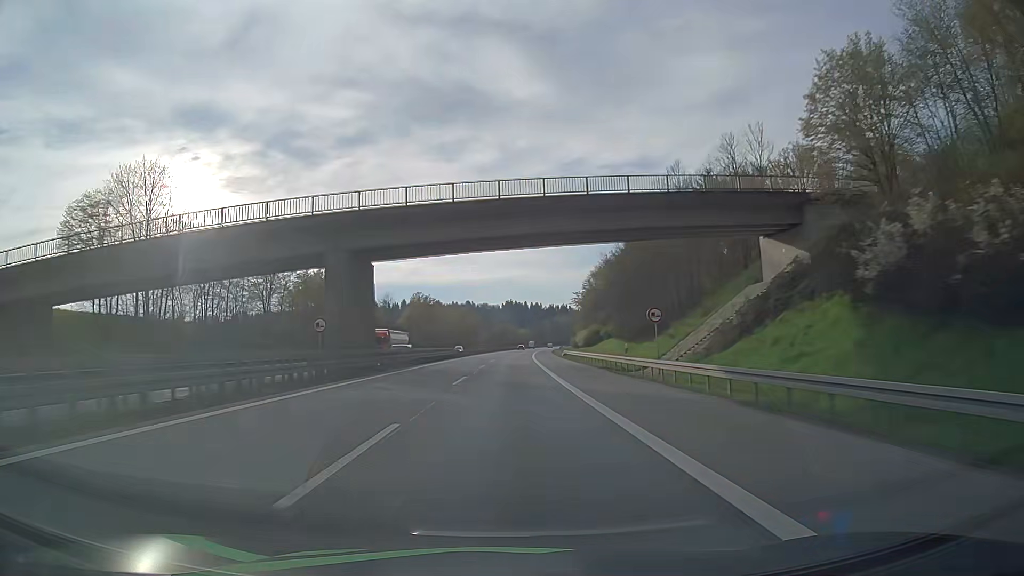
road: motorway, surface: asphalt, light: Day
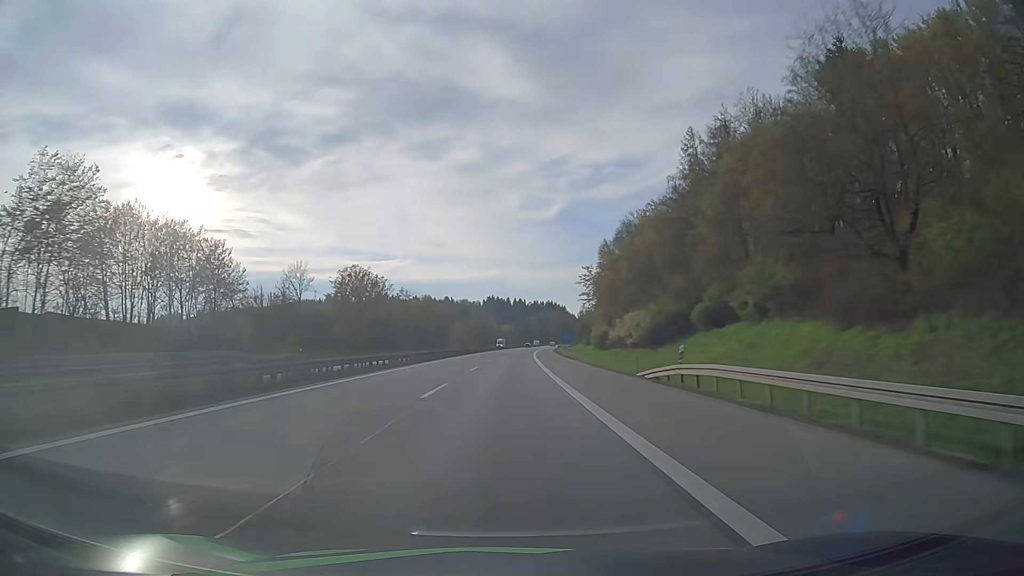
(+1.2, +61.7) m; +2°
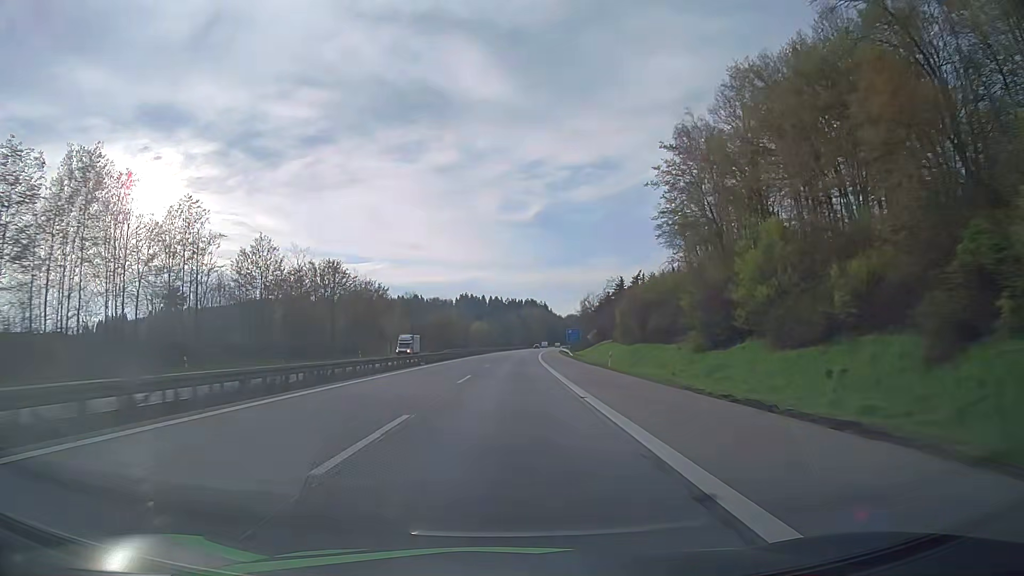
(+1.9, +82.8) m; +2°
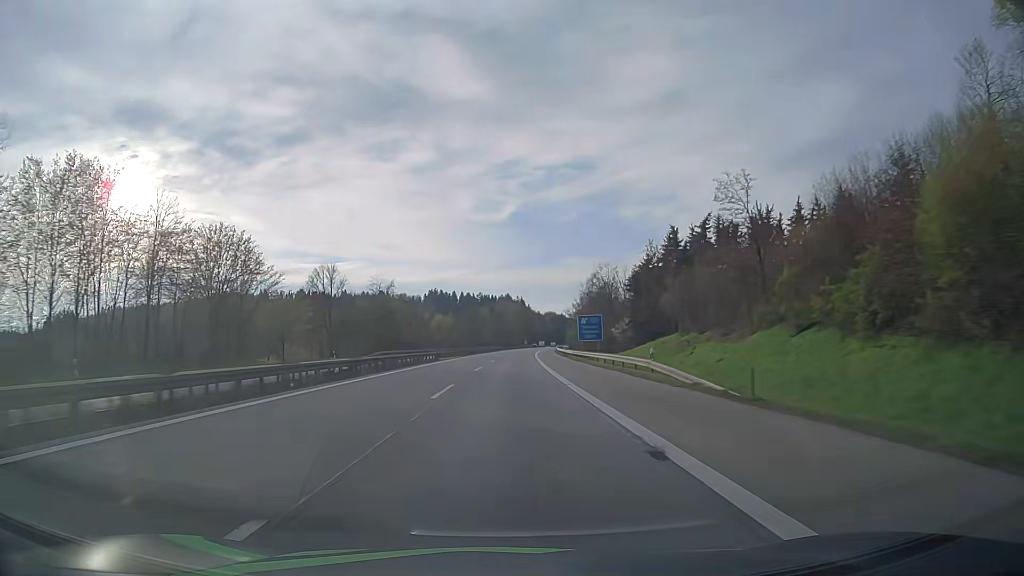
(+1.1, +62.3) m; +2°
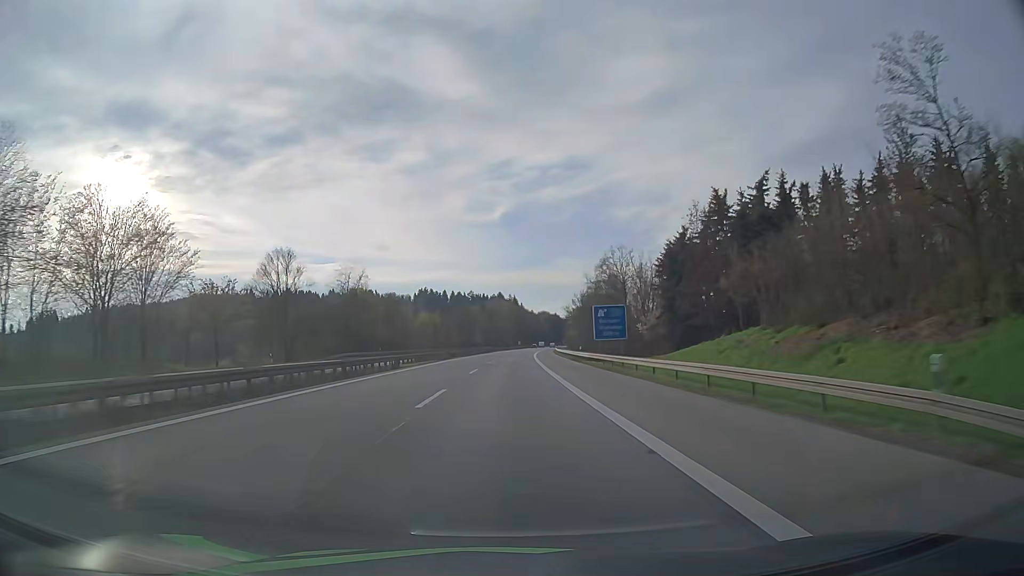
(+0.1, +20.8) m; +1°
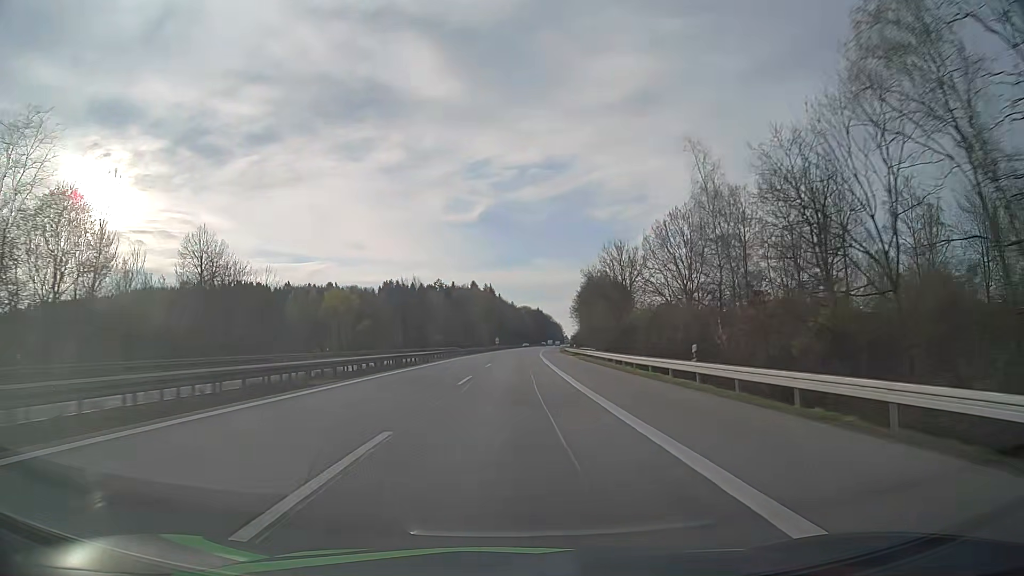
(+1.1, +83.0) m; +2°
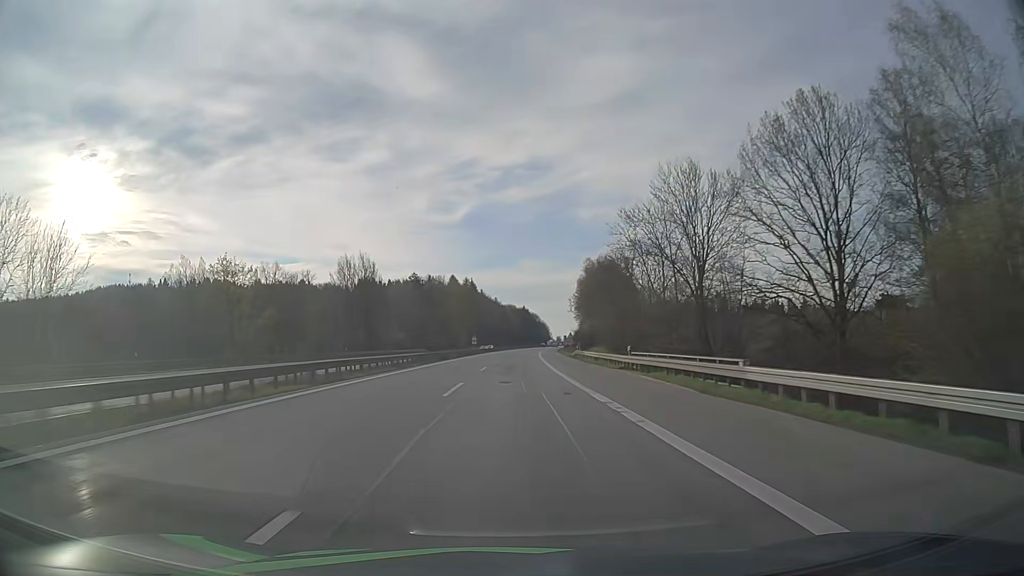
(+0.5, +41.3) m; +1°
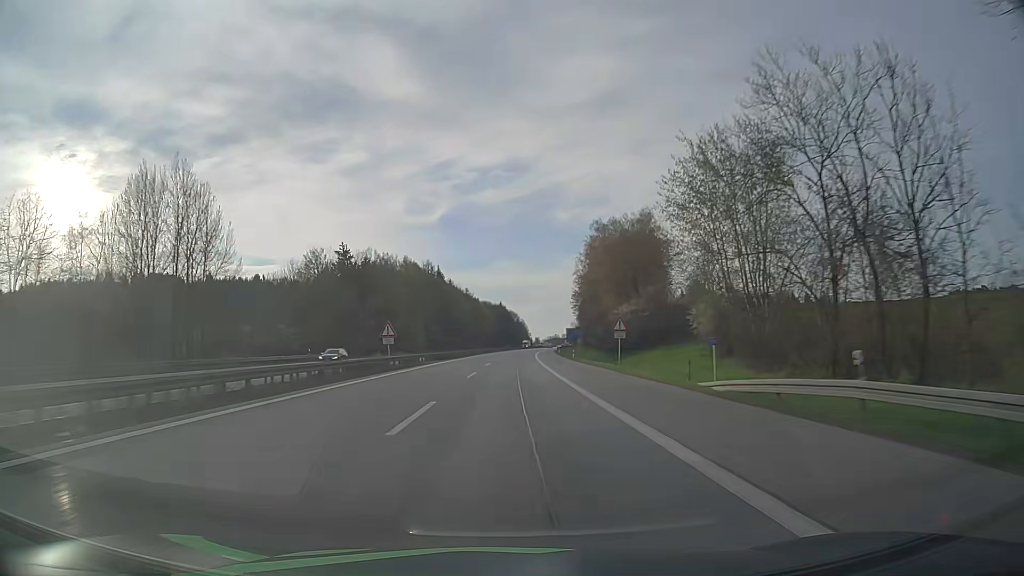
(+1.3, +61.9) m; +2°
(0, +10) (0, +20) (0, +30) (0, +40) (+1, +50) (+1, +60) (+1, +70) (+2, +80) (+2, +90) (+2, +100) m
